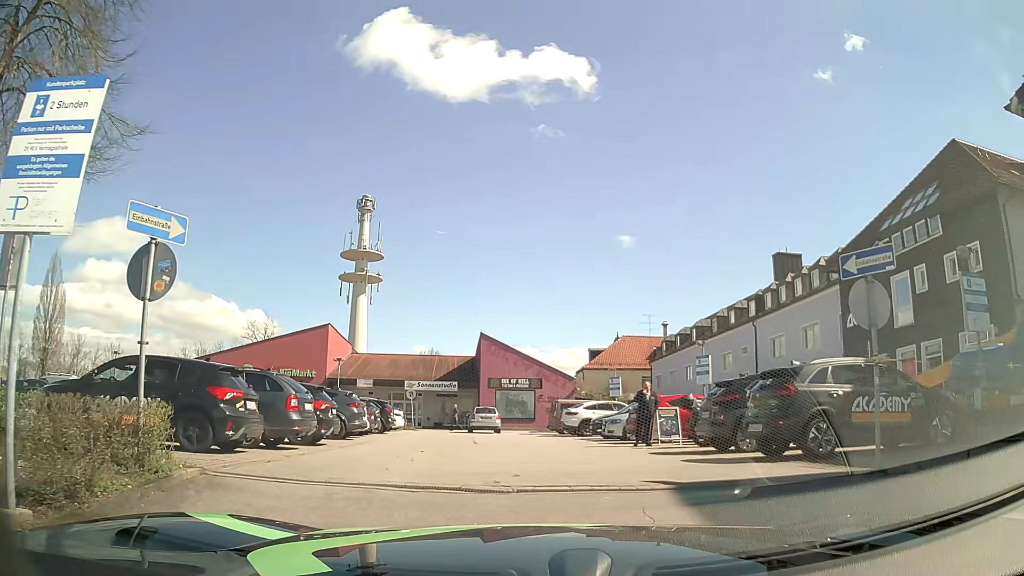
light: Day
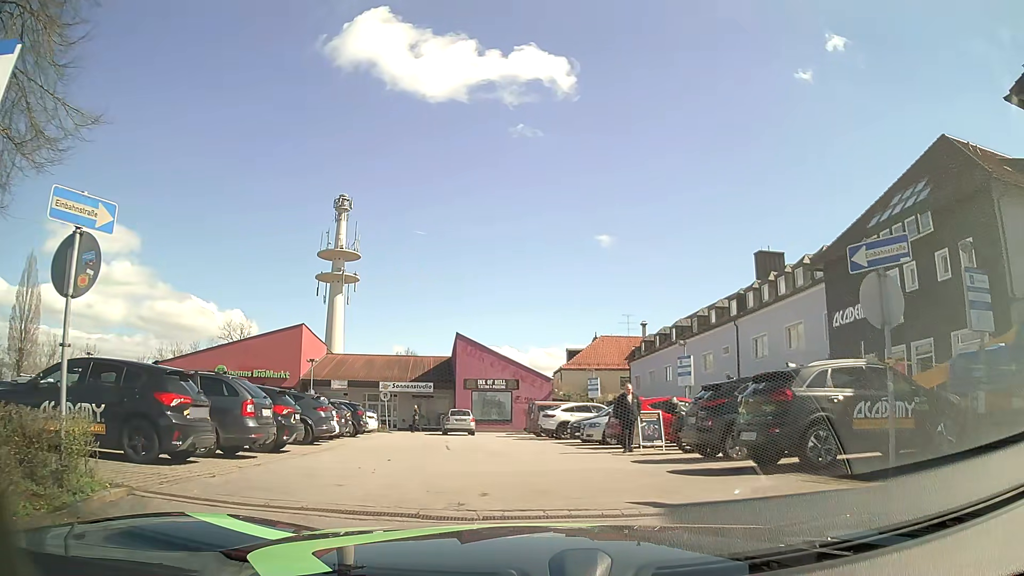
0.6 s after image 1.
(0.0, +0.9) m; +3°
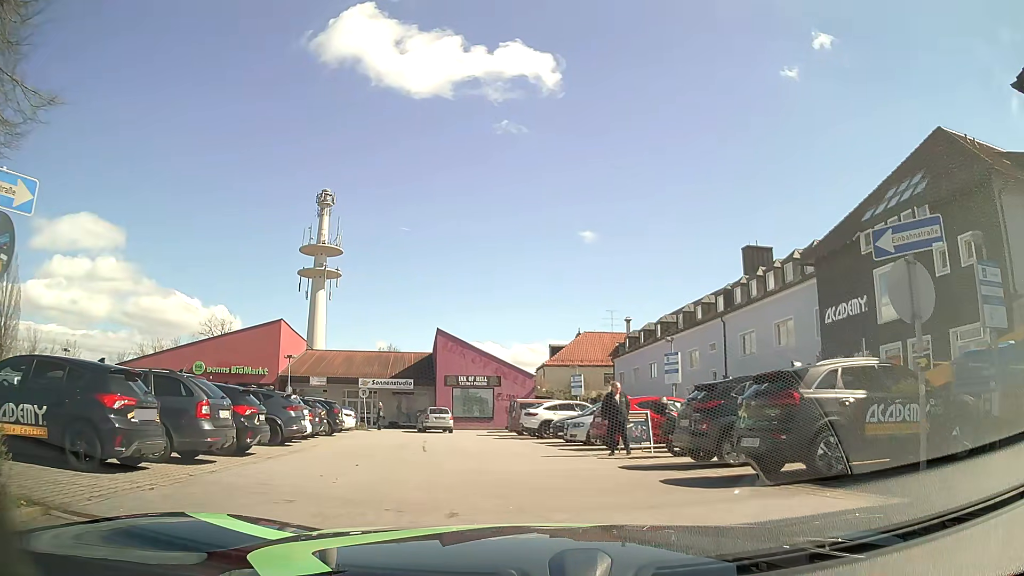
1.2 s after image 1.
(0.0, +1.0) m; +1°
